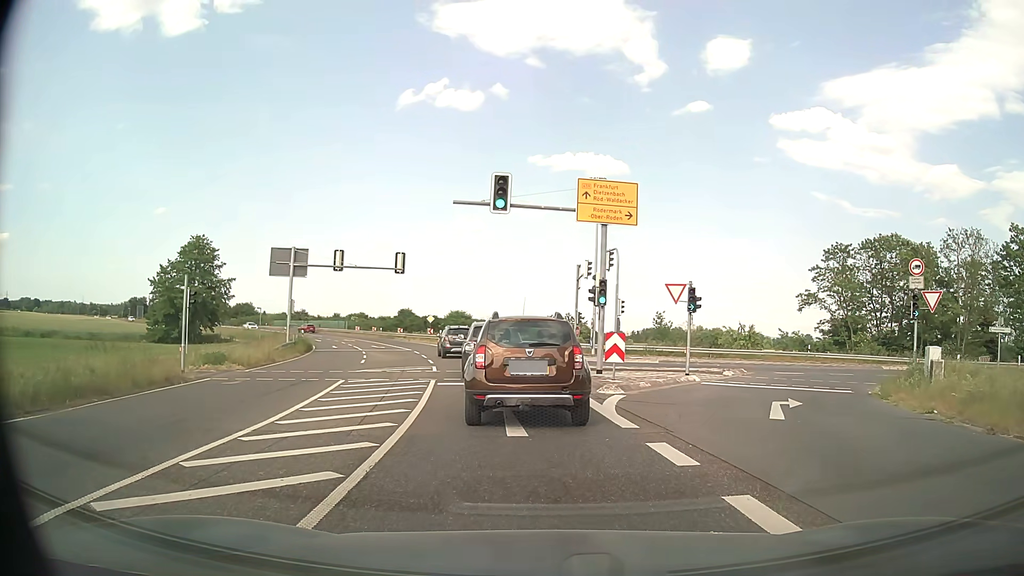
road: primary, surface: asphalt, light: Day
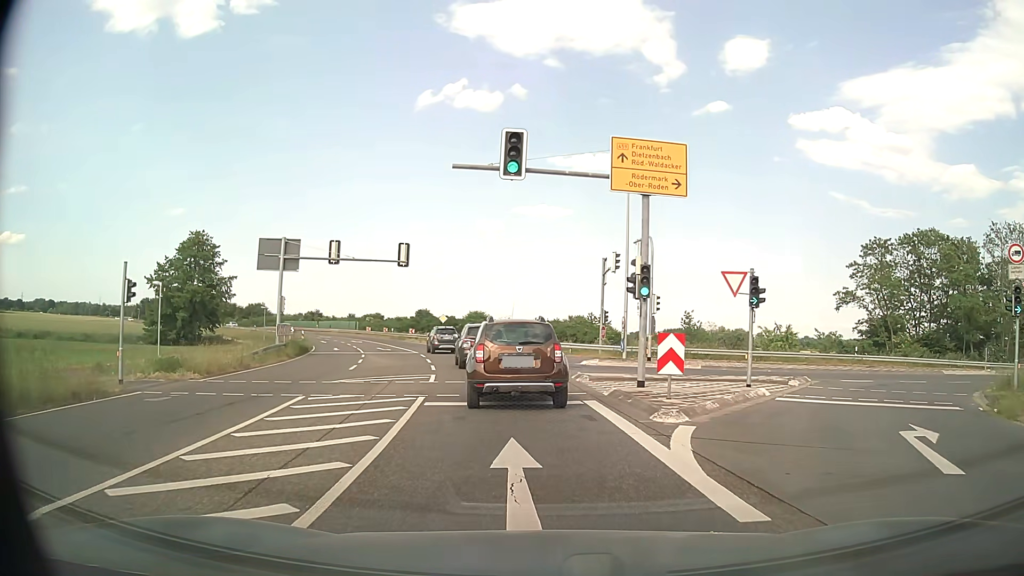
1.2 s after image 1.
(-0.1, +5.3) m; -2°
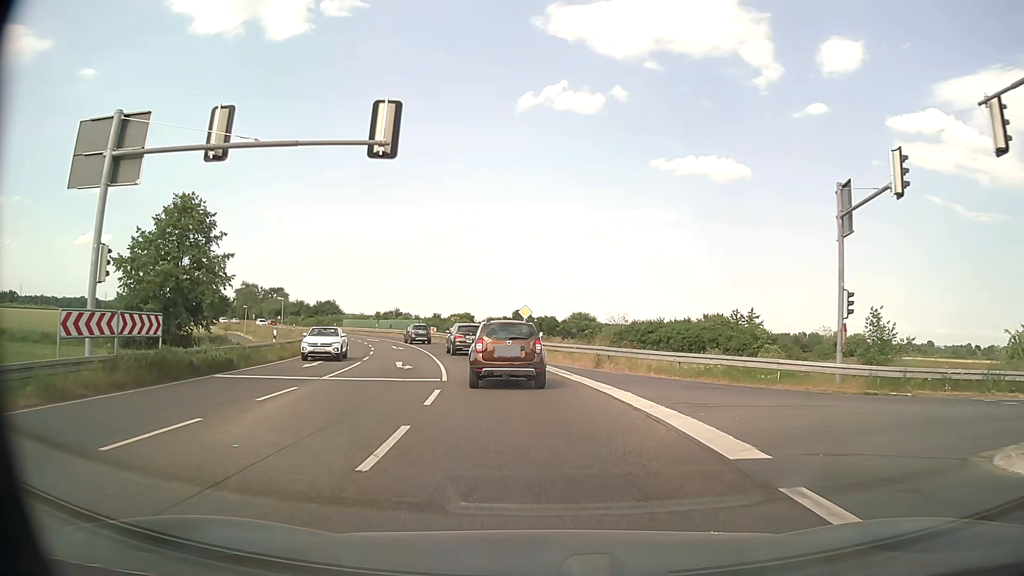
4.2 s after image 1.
(-2.0, +25.0) m; -8°
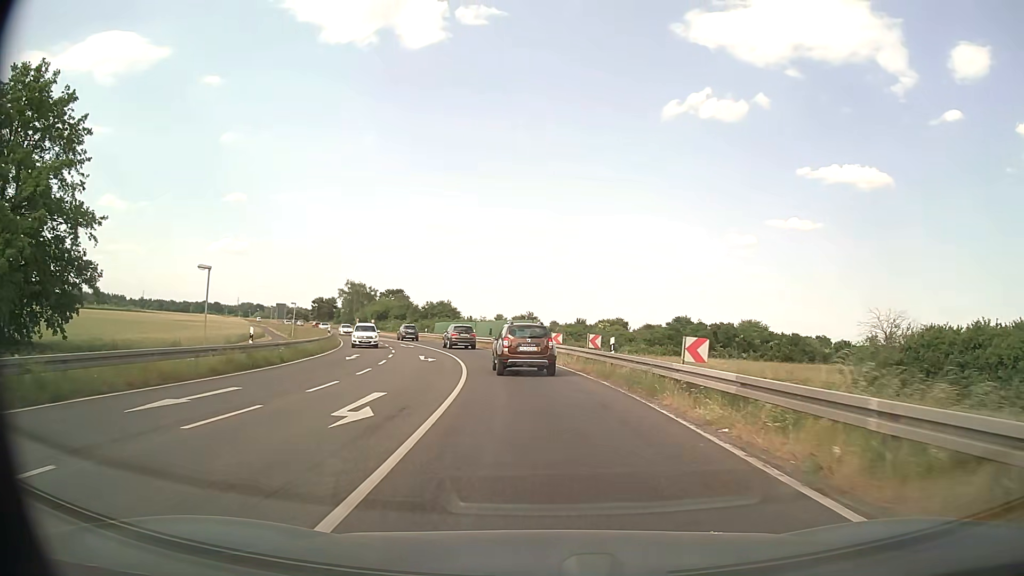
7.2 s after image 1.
(-4.2, +35.6) m; -12°
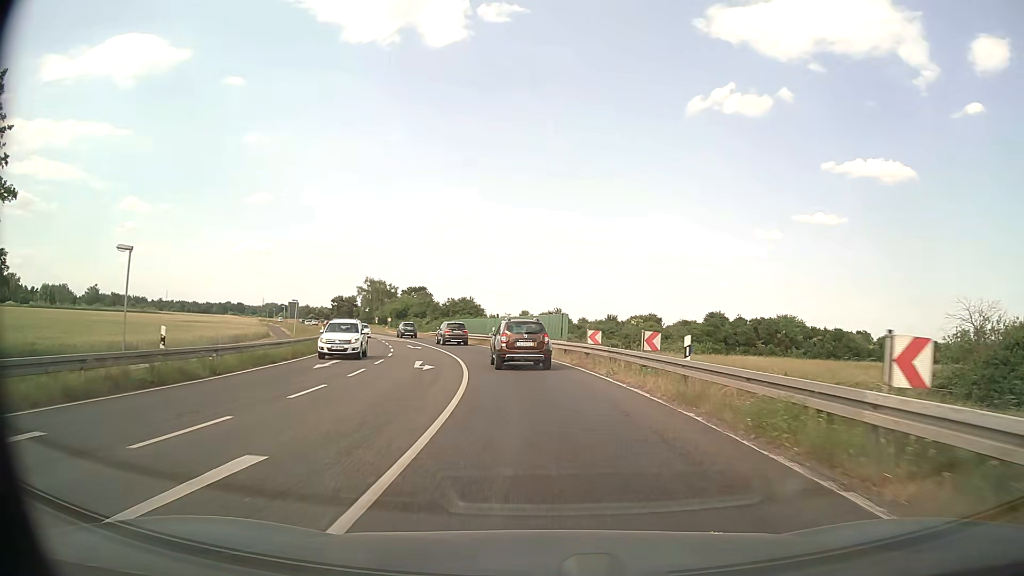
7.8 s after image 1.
(-0.2, +7.8) m; -3°
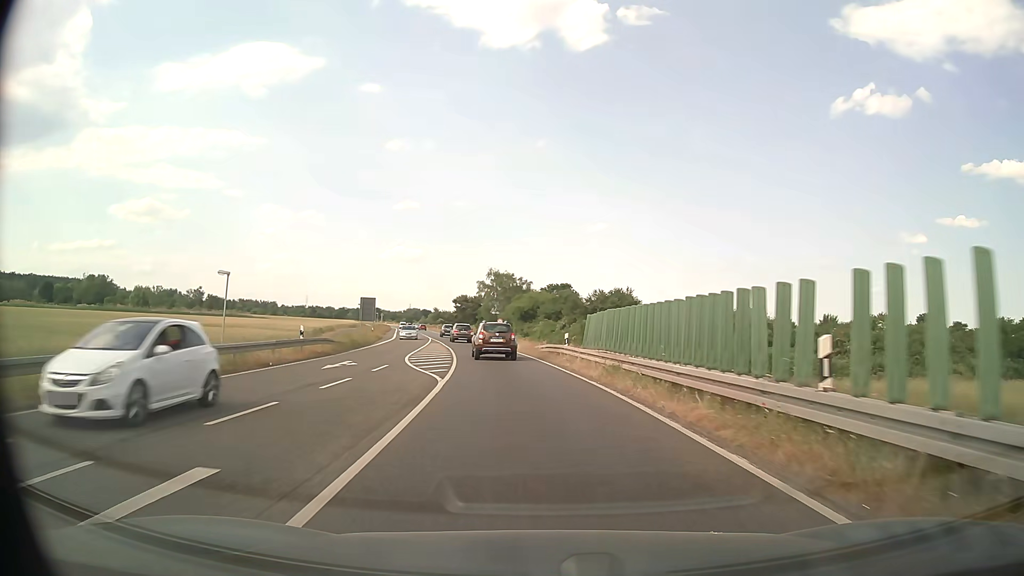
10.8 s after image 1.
(-4.4, +41.2) m; -13°
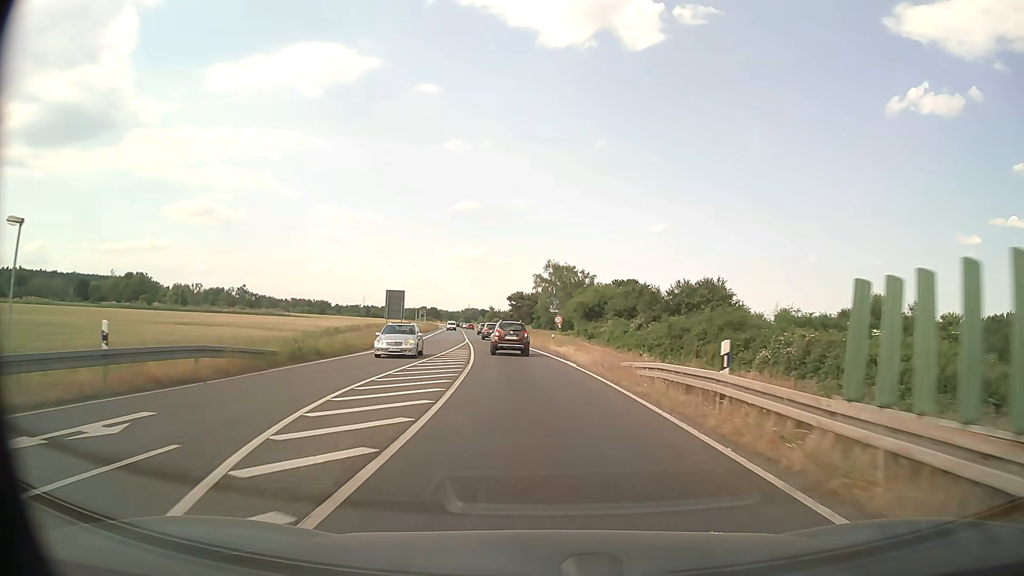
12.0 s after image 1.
(-0.8, +17.6) m; -5°
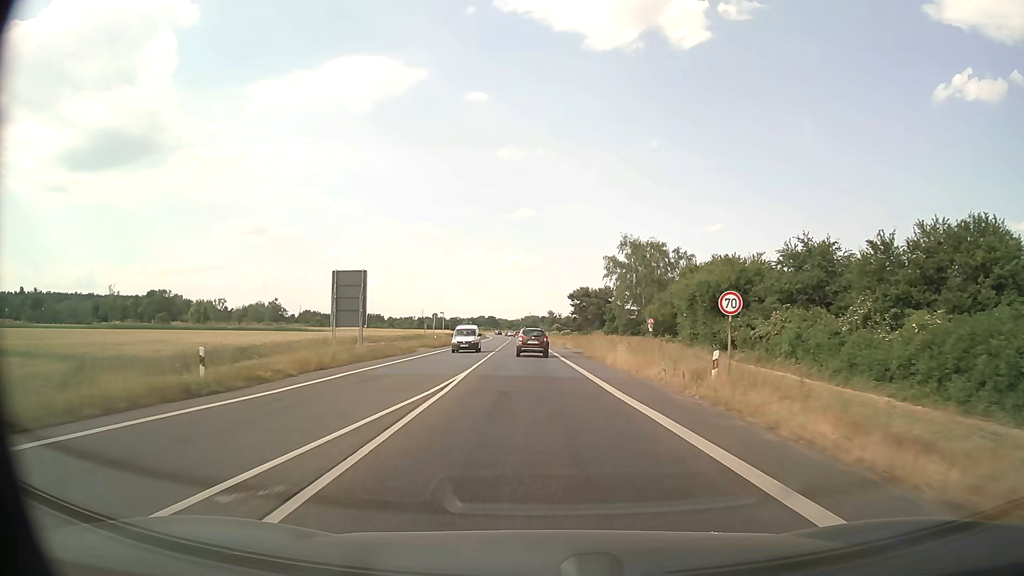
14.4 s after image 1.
(-1.8, +36.9) m; -5°
(0, +10) (0, +20) (-1, +30) (-1, +40) (-1, +50) (-1, +60) (-2, +70) (-2, +80) (-3, +90) (-3, +100) m
